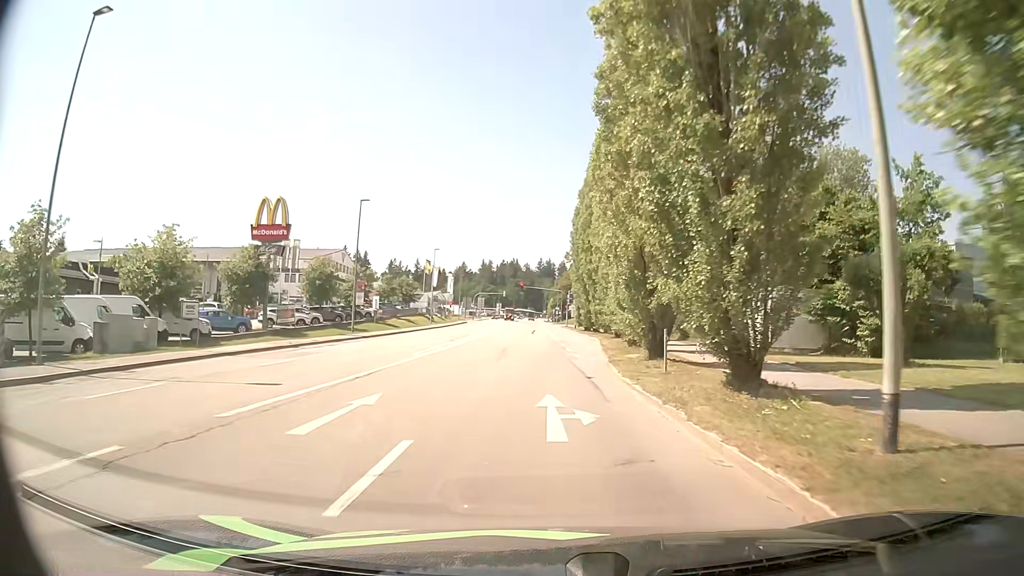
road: tertiary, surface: asphalt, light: Day
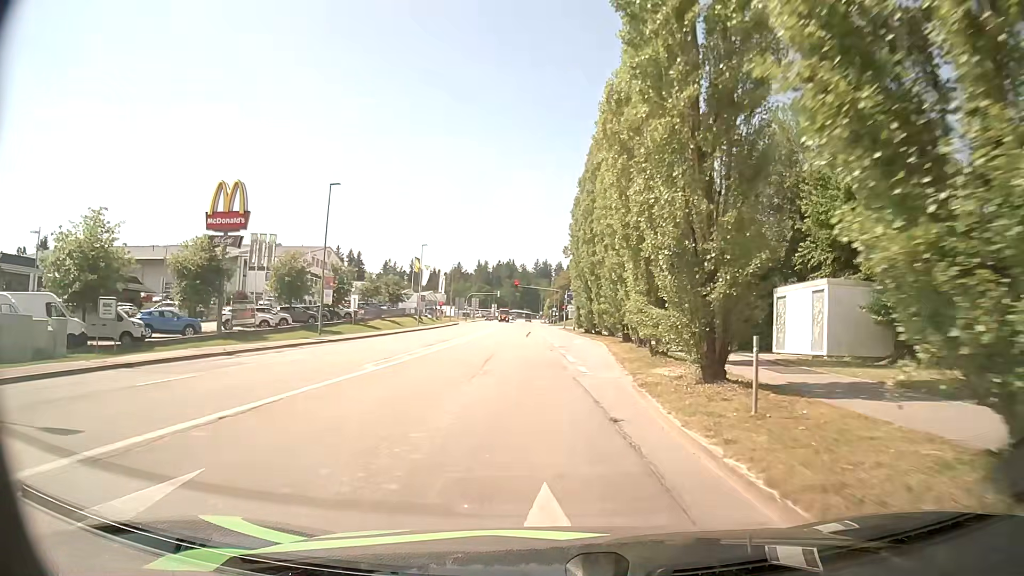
(+0.1, +6.8) m; +1°
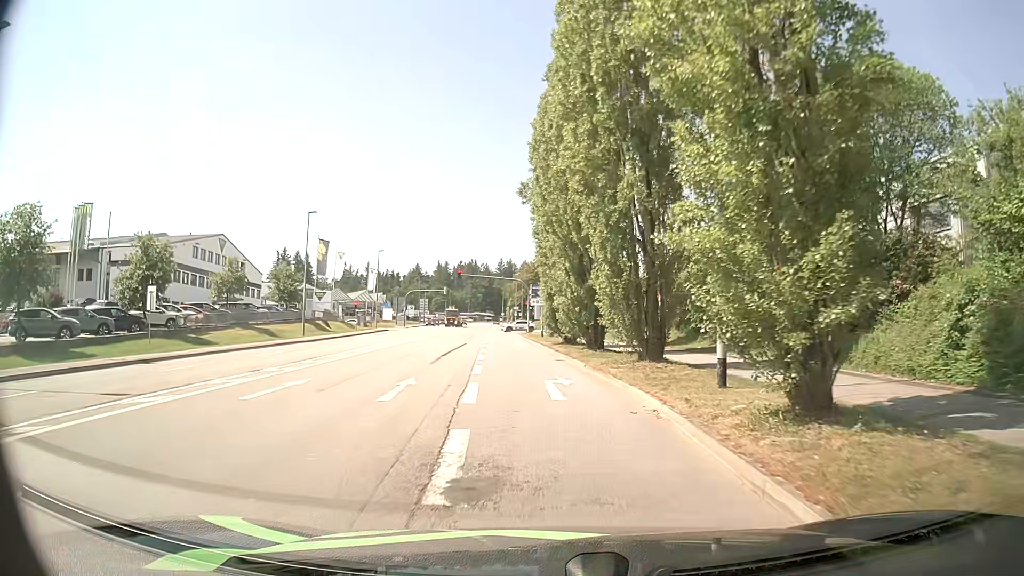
(+0.8, +29.9) m; +3°
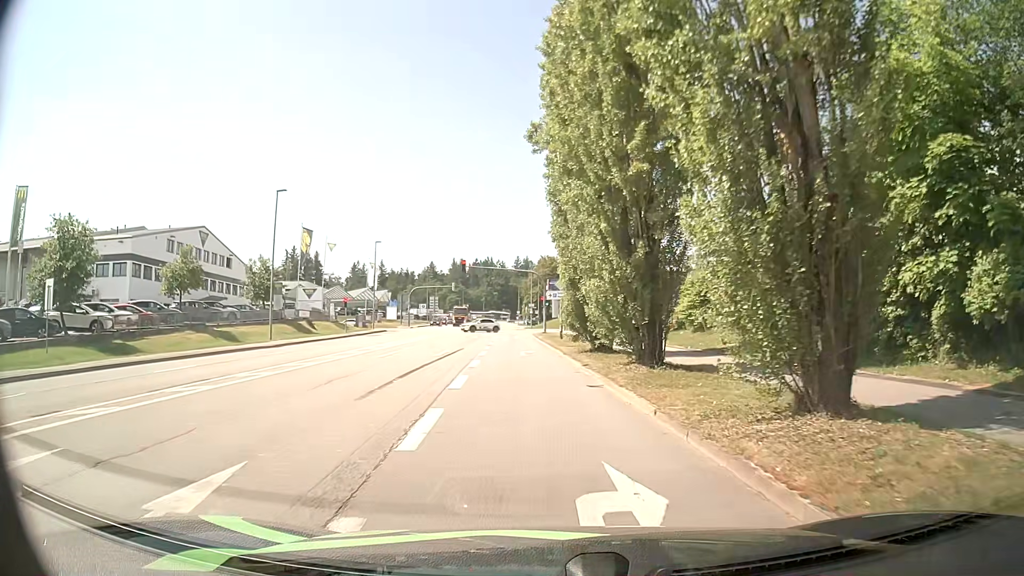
(-0.1, +10.1) m; -1°
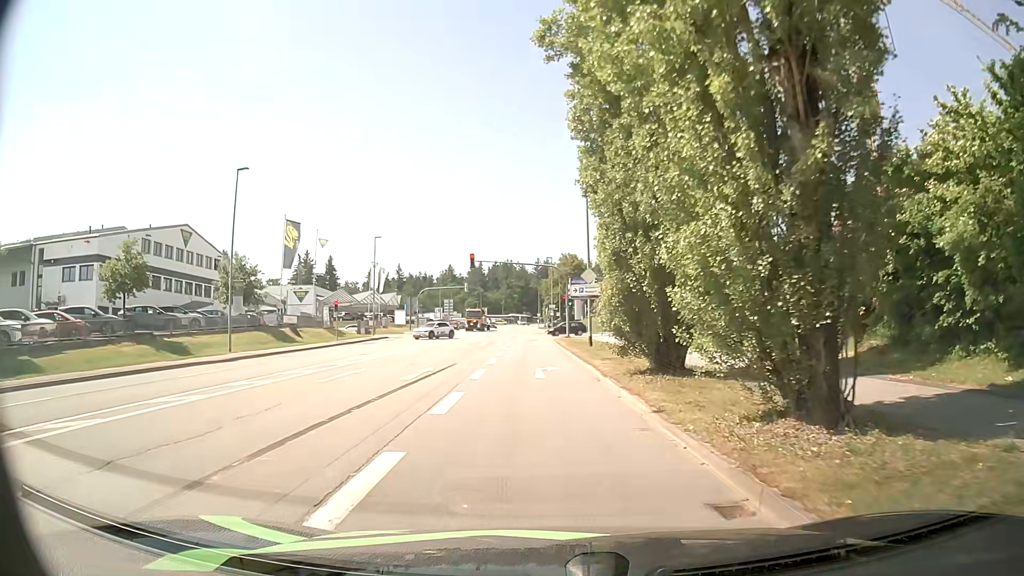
(-0.2, +9.2) m; -1°
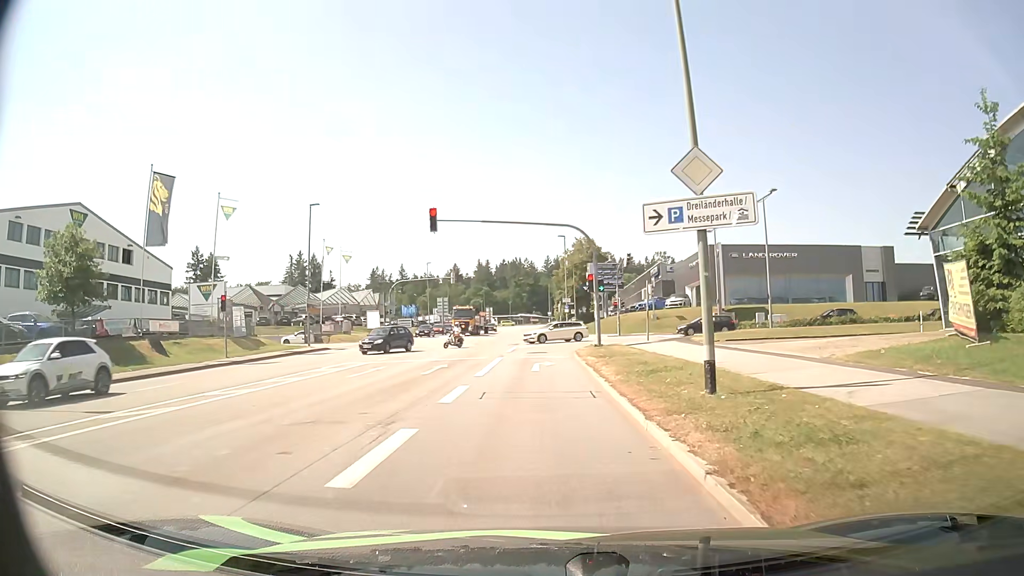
(-0.6, +22.5) m; -2°
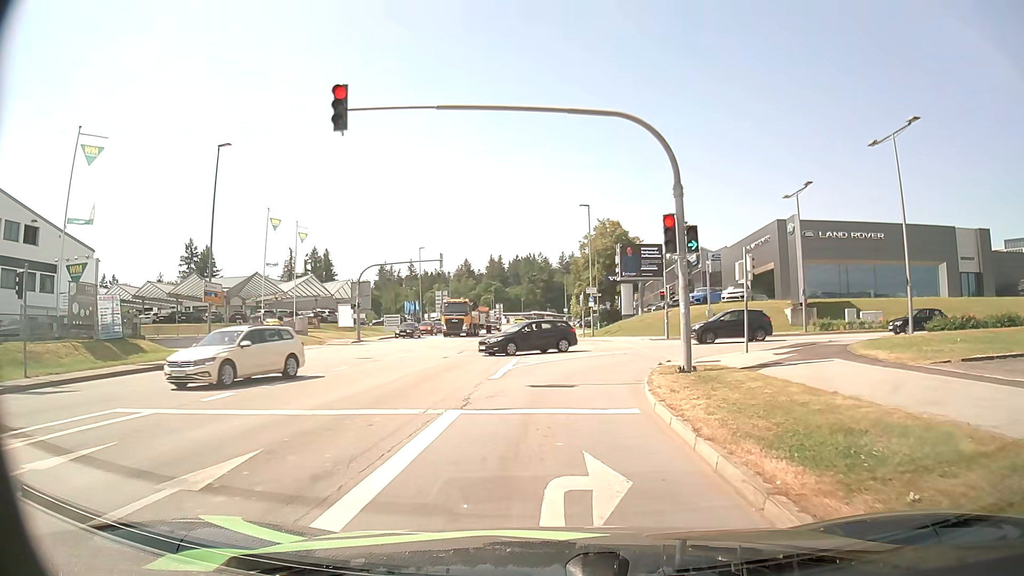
(-0.4, +17.1) m; -1°
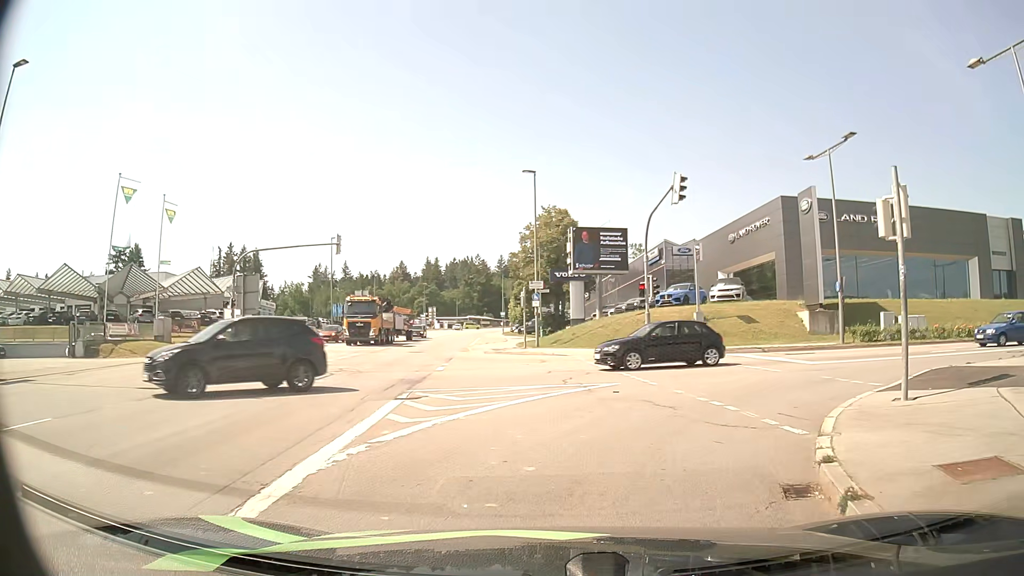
(+0.3, +13.2) m; +5°
(+2, +10) (+9, +17) (+18, +19) (+28, +20) (+38, +20) (+48, +20) (+58, +19) (+68, +17) (+78, +15) (+88, +13) m
